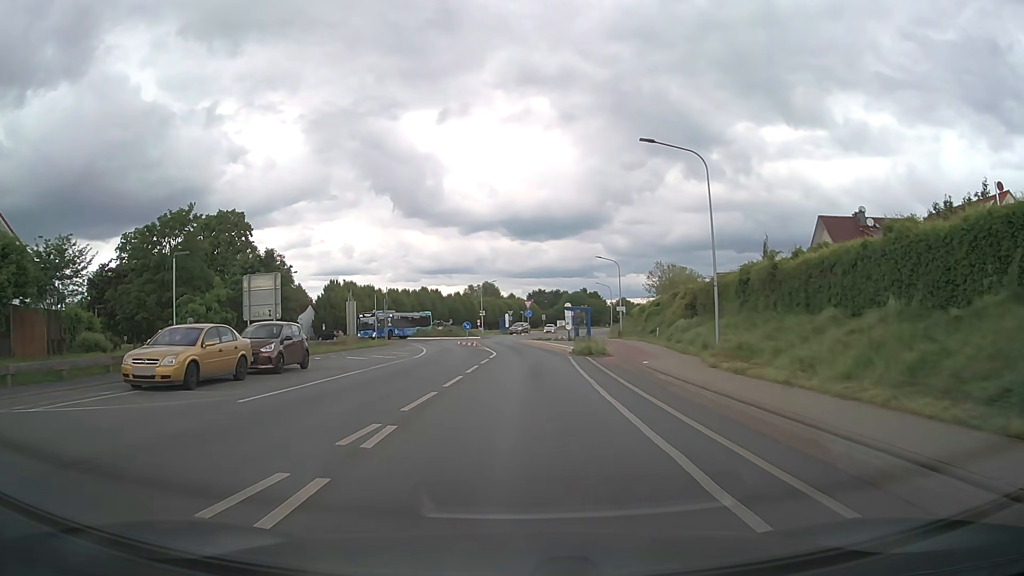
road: tertiary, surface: asphalt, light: Day
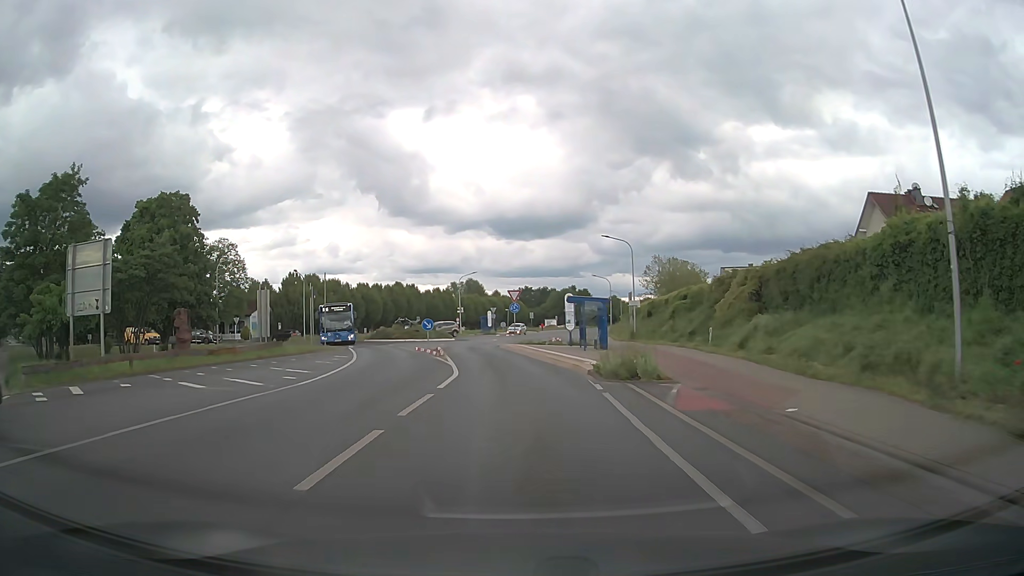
(+0.2, +14.4) m; +1°
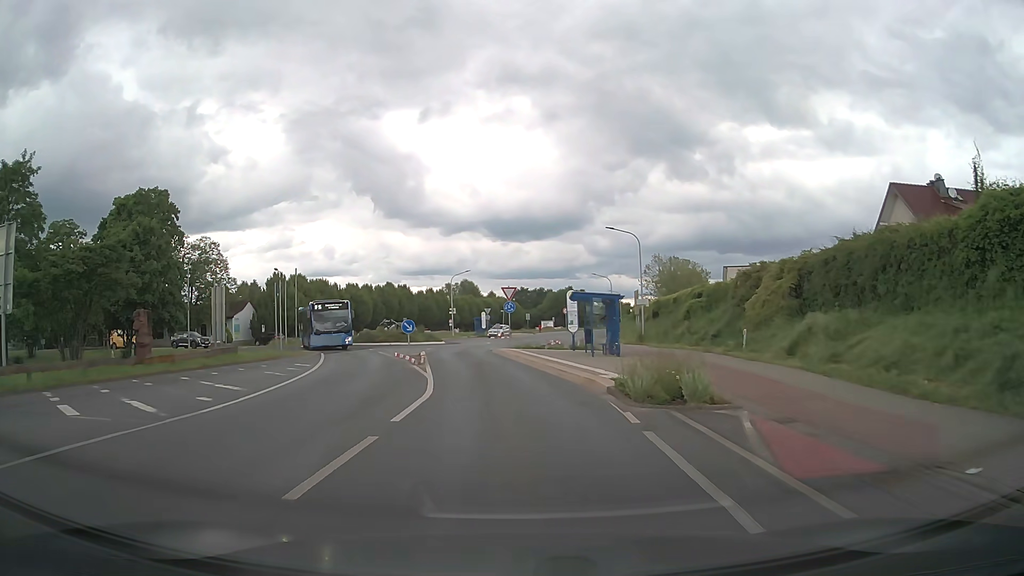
(0.0, +4.8) m; 0°
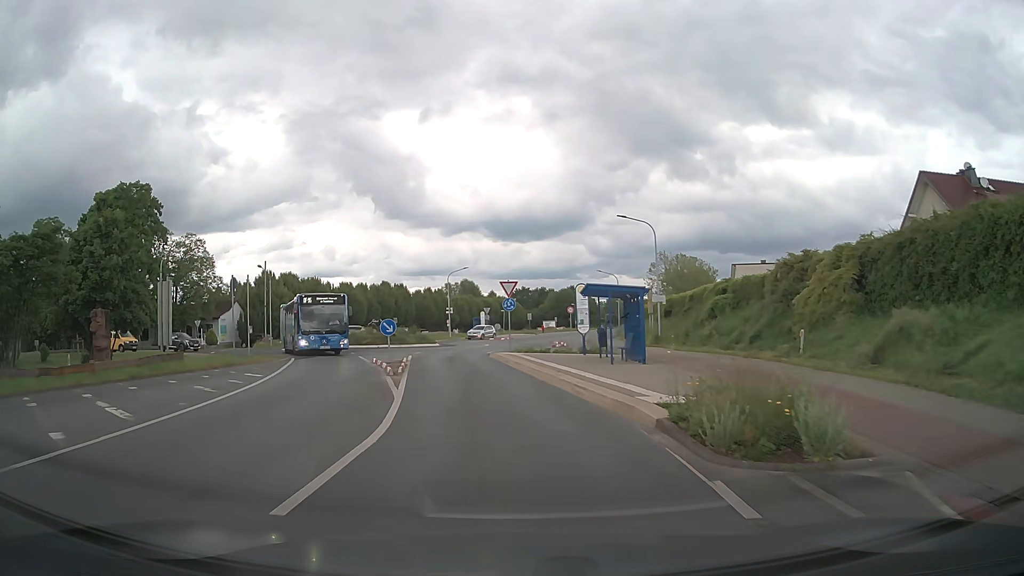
(0.0, +4.8) m; 0°
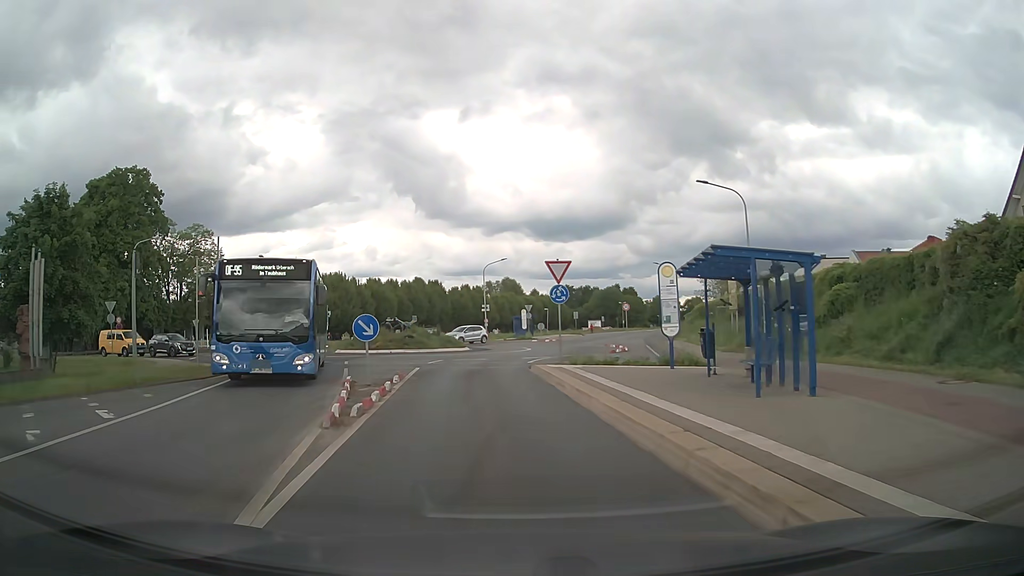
(-0.3, +9.5) m; -4°
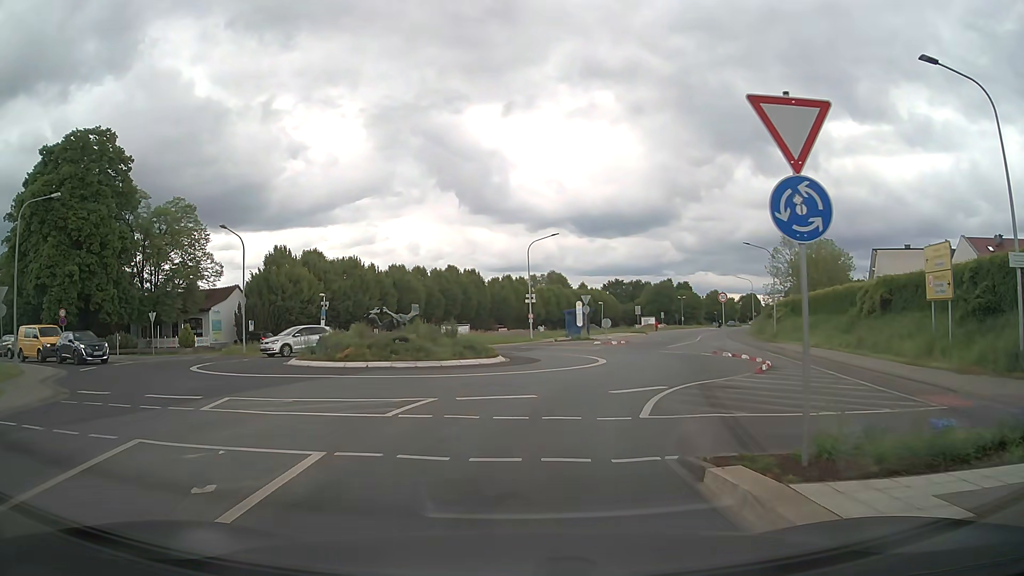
(-0.6, +15.1) m; -4°
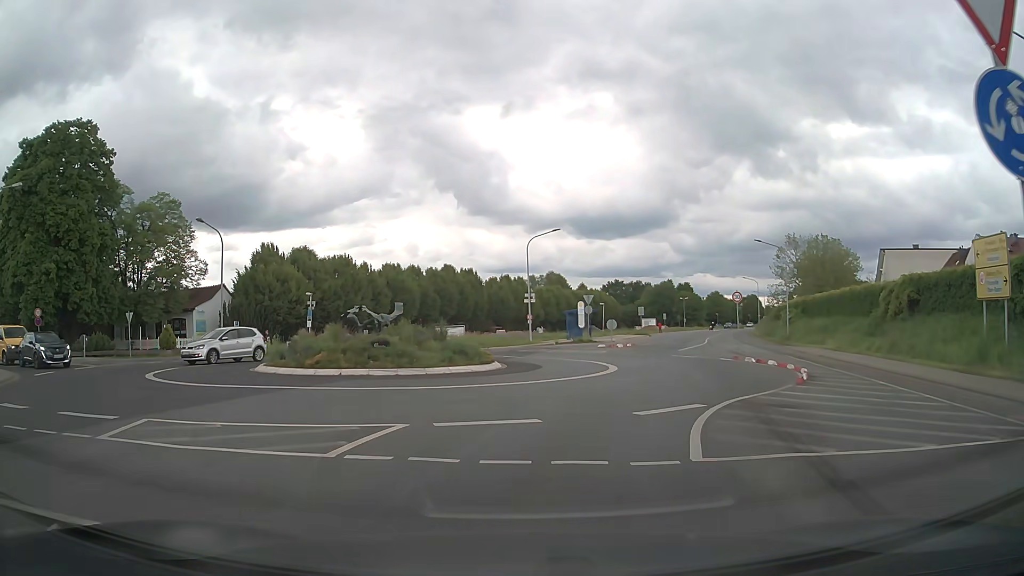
(0.0, +3.0) m; +1°
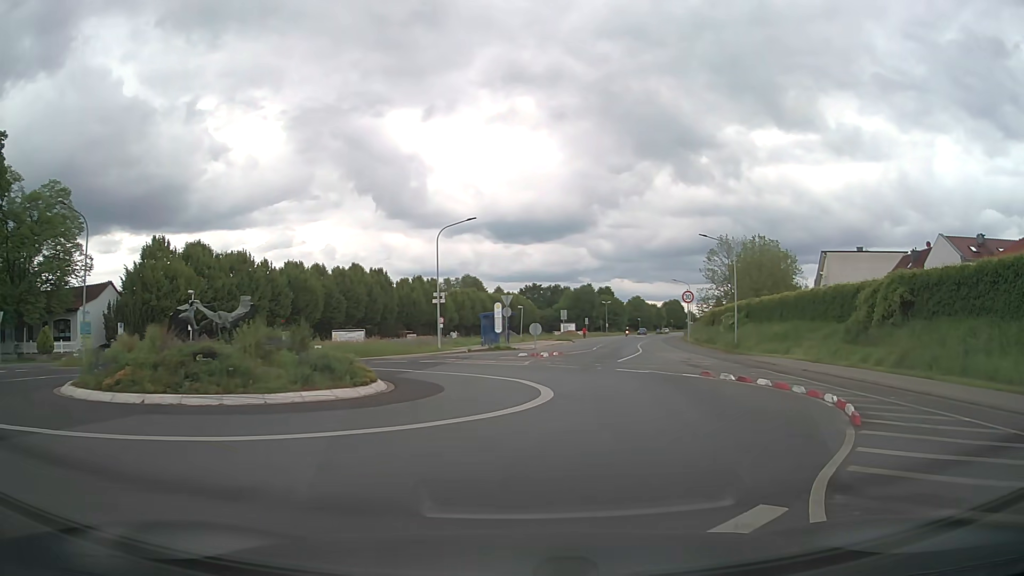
(+0.2, +6.7) m; +6°
(+1, +10) (+2, +20) (+4, +30) (+5, +40) (+7, +49) (+9, +59) (+11, +69) (+13, +79) (+16, +88) (+19, +98) m
